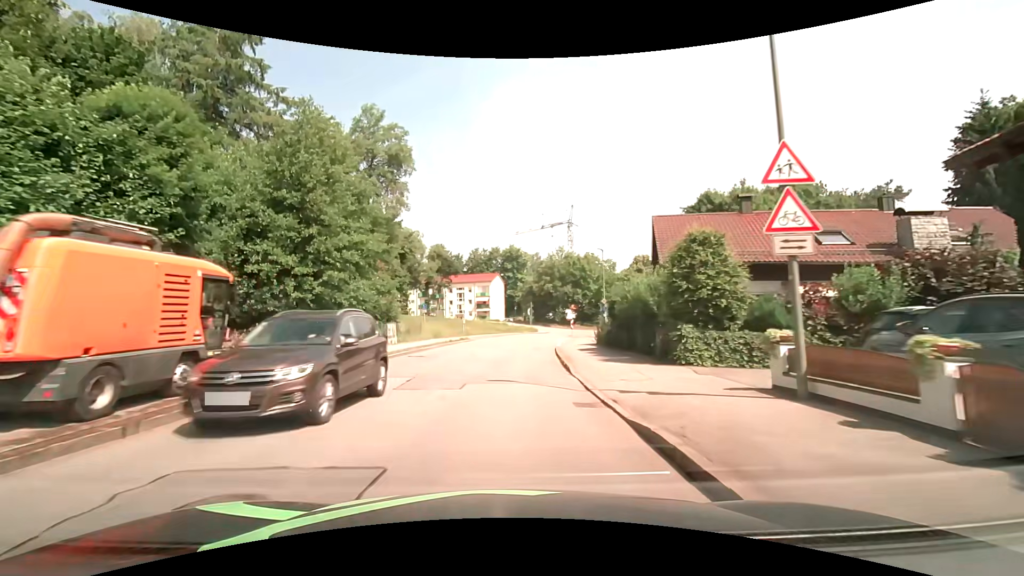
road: unclassified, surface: asphalt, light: Day
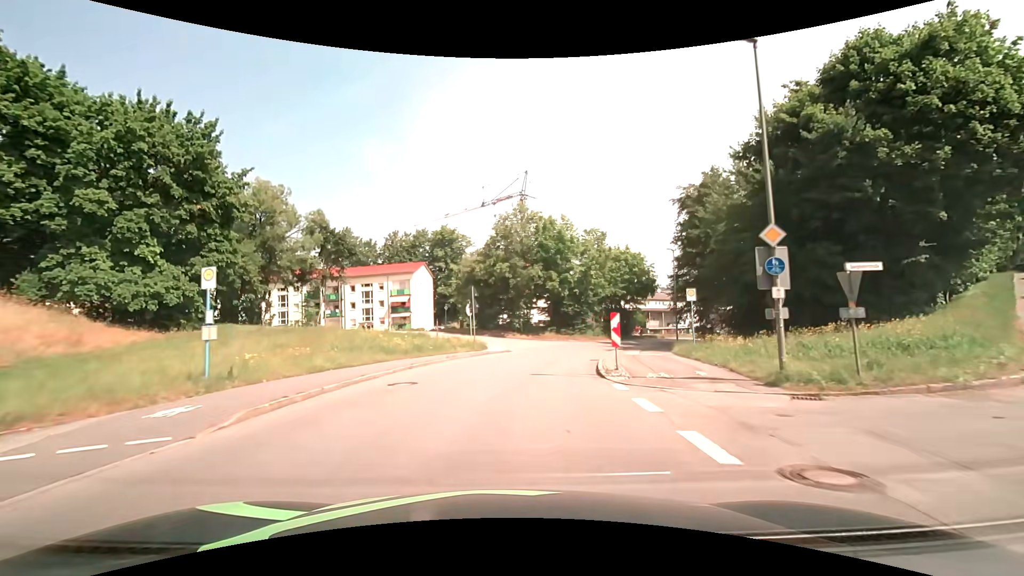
(+1.7, +36.3) m; +7°
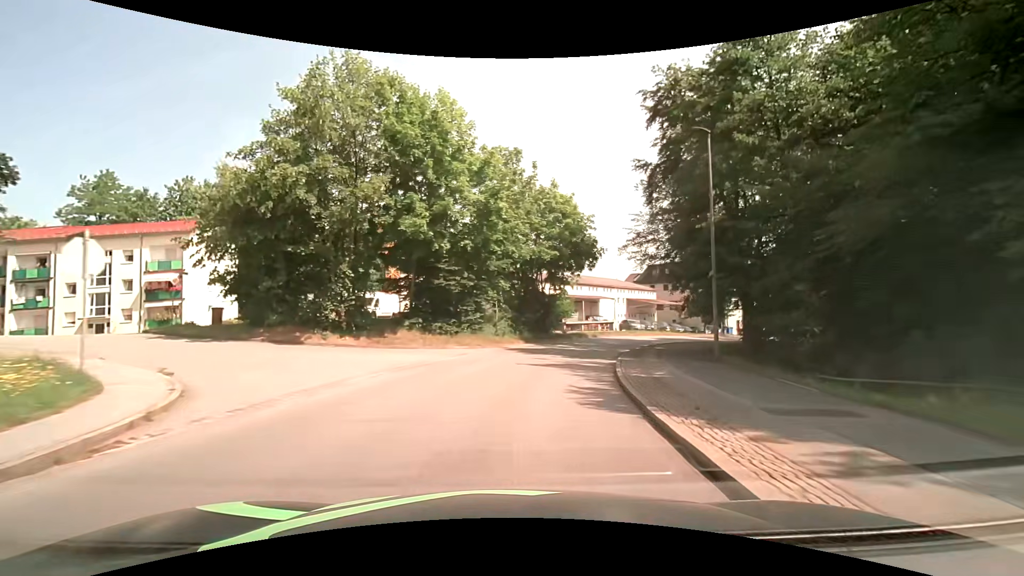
(+3.1, +27.1) m; +13°
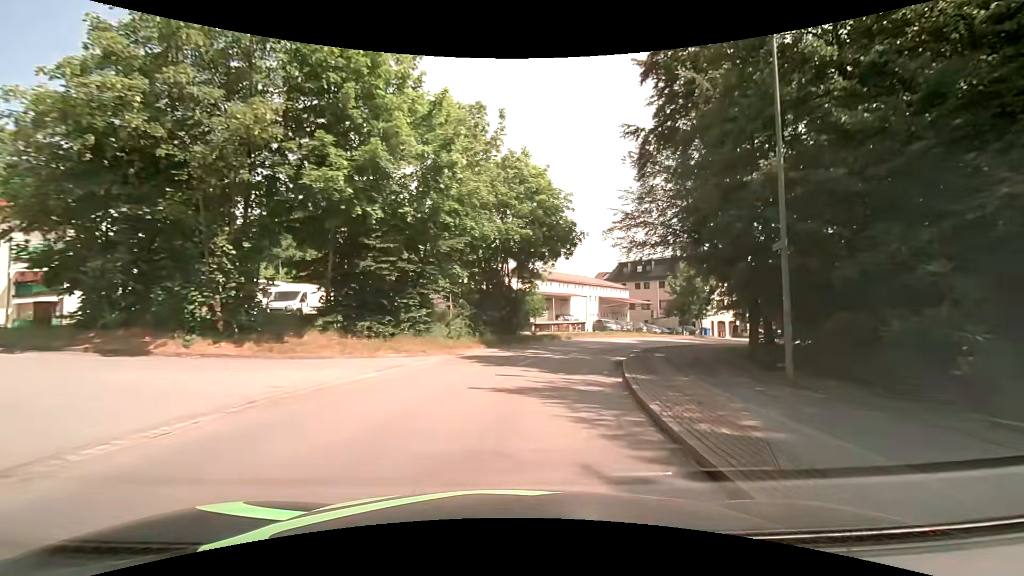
(+0.2, +6.7) m; +4°
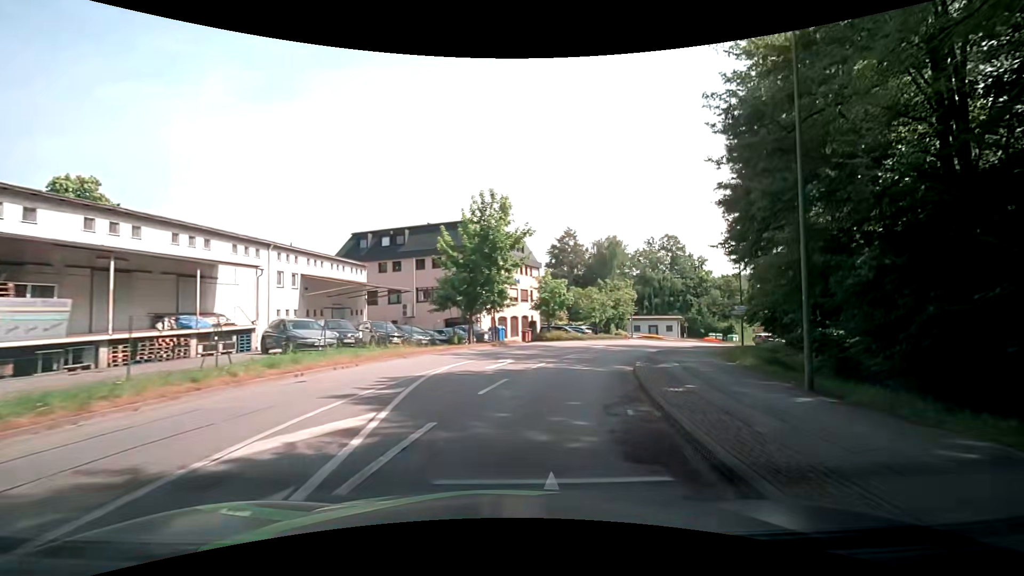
(+7.7, +32.2) m; +28°
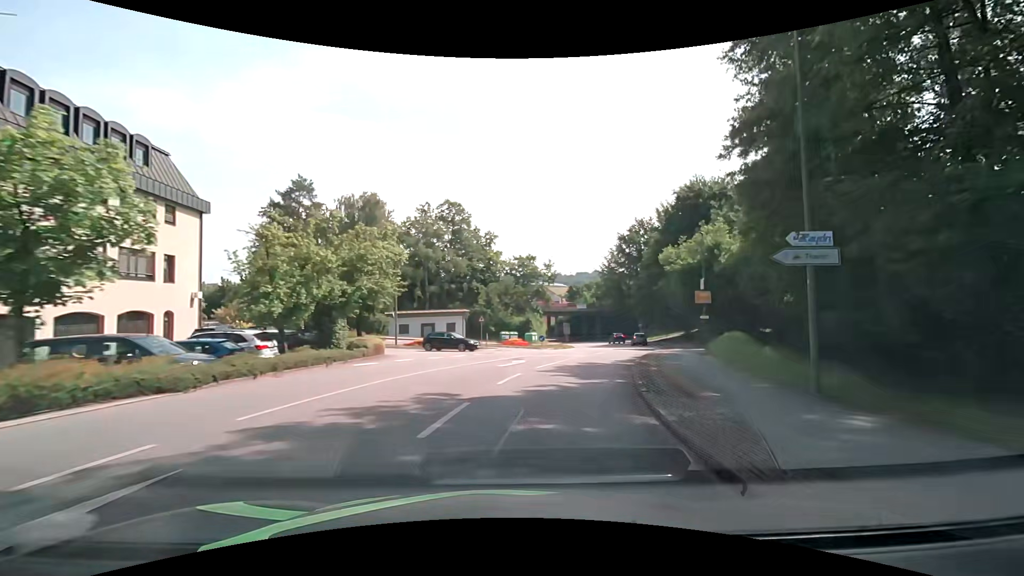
(+8.0, +32.4) m; +26°
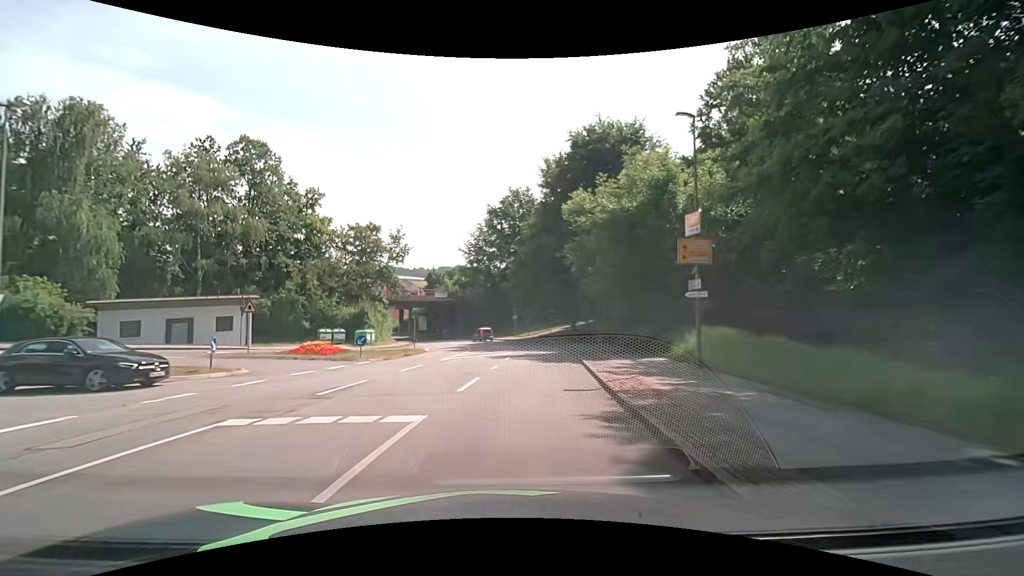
(+3.3, +20.4) m; +16°
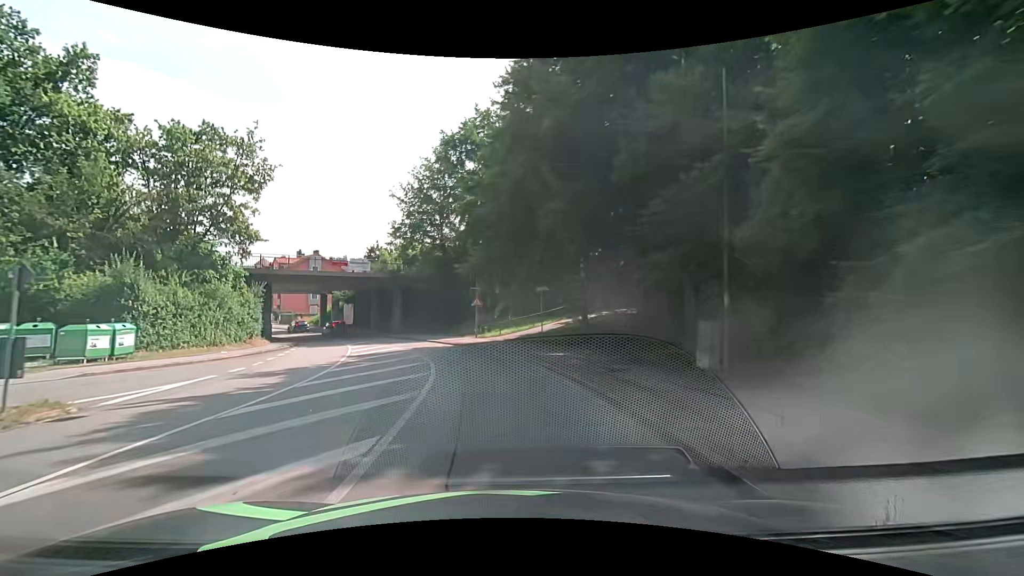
(+1.7, +28.3) m; +3°
(0, +10) (-2, +20) (-5, +30) (-9, +39) (-14, +47) (-19, +56) (-24, +64) (-30, +72) (-36, +80) (-43, +88) m
